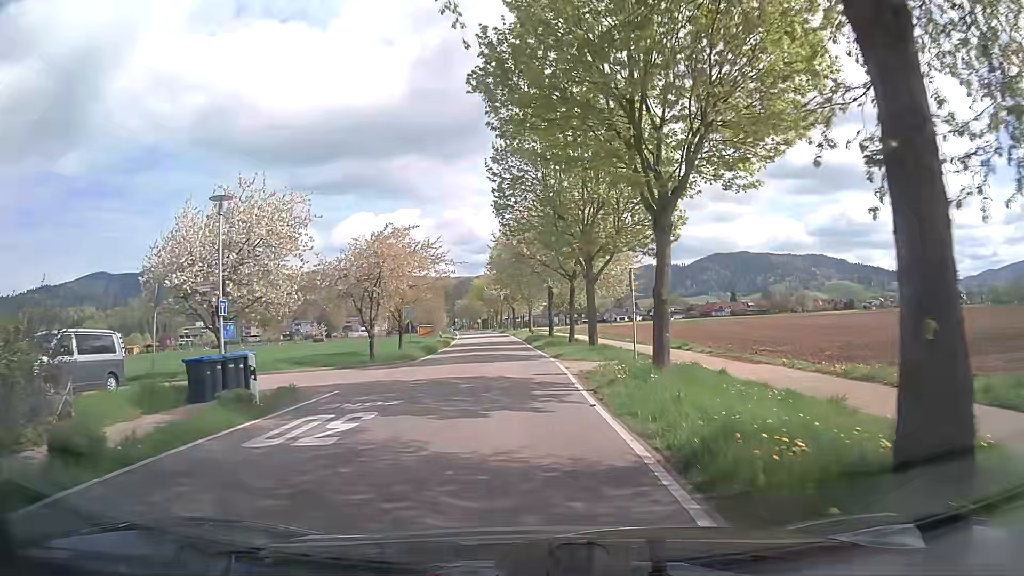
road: tertiary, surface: asphalt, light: Day
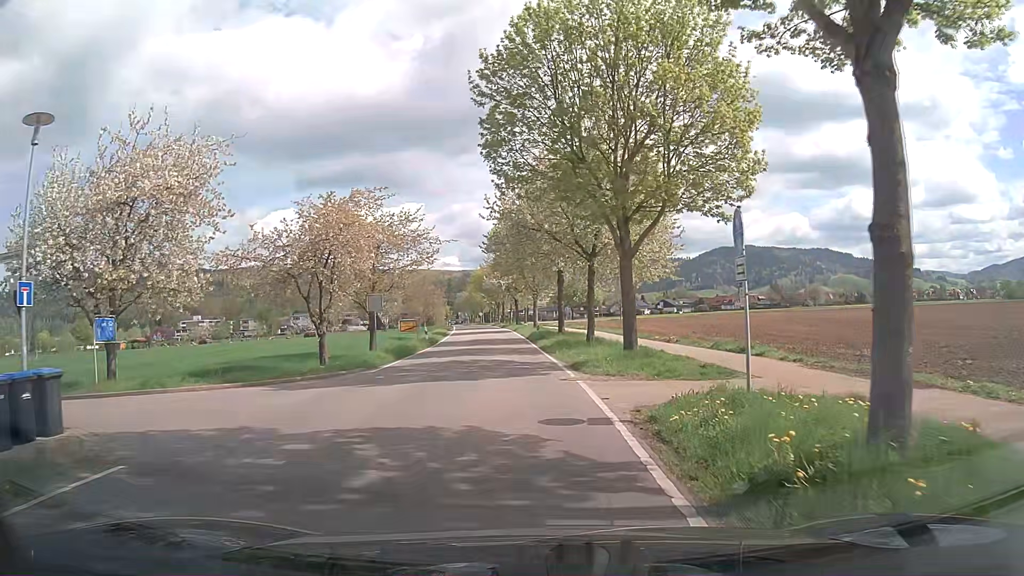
(+0.2, +9.0) m; +1°
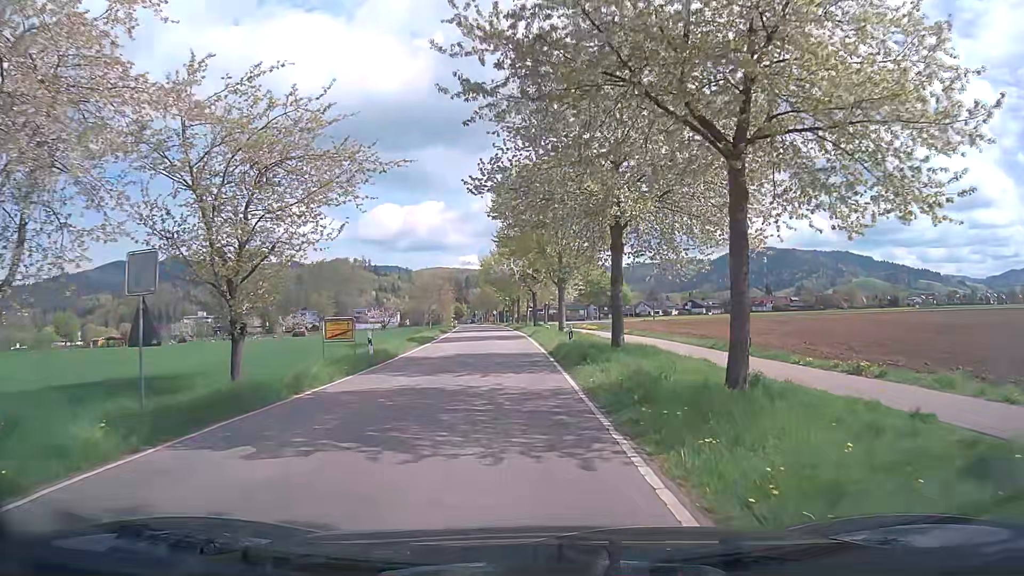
(-0.3, +18.3) m; -2°
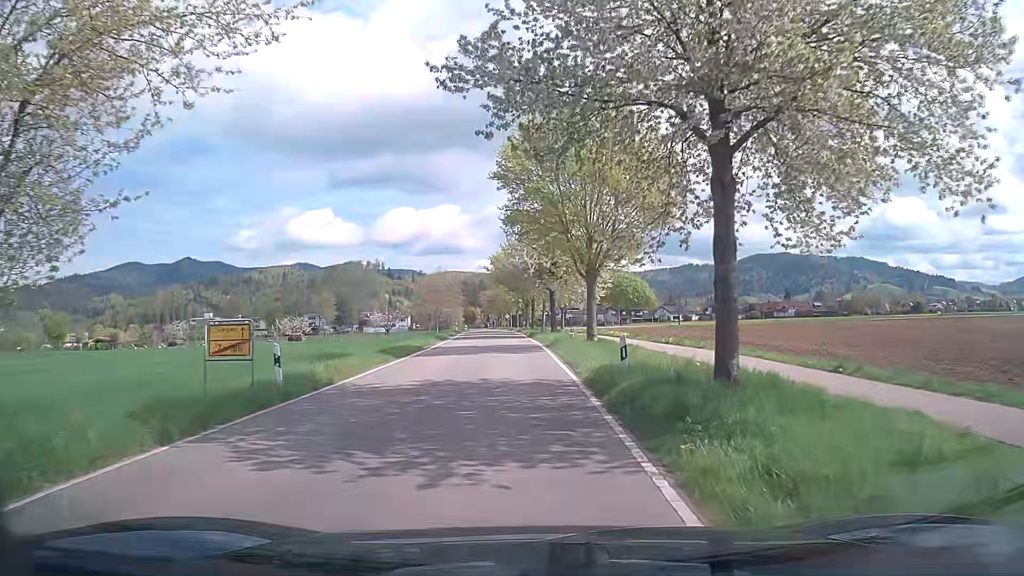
(-0.1, +9.9) m; -2°
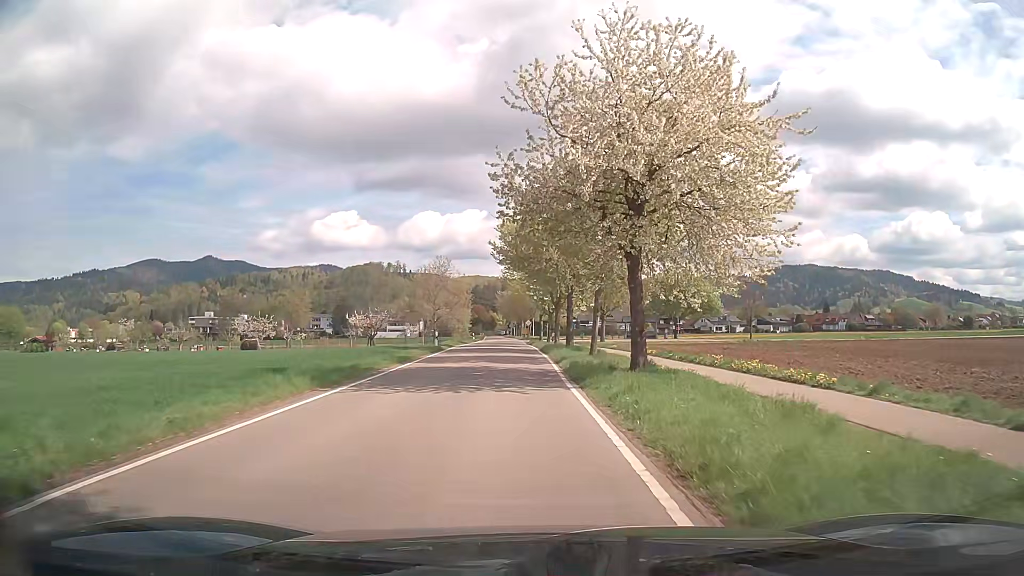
(-0.1, +28.7) m; -1°
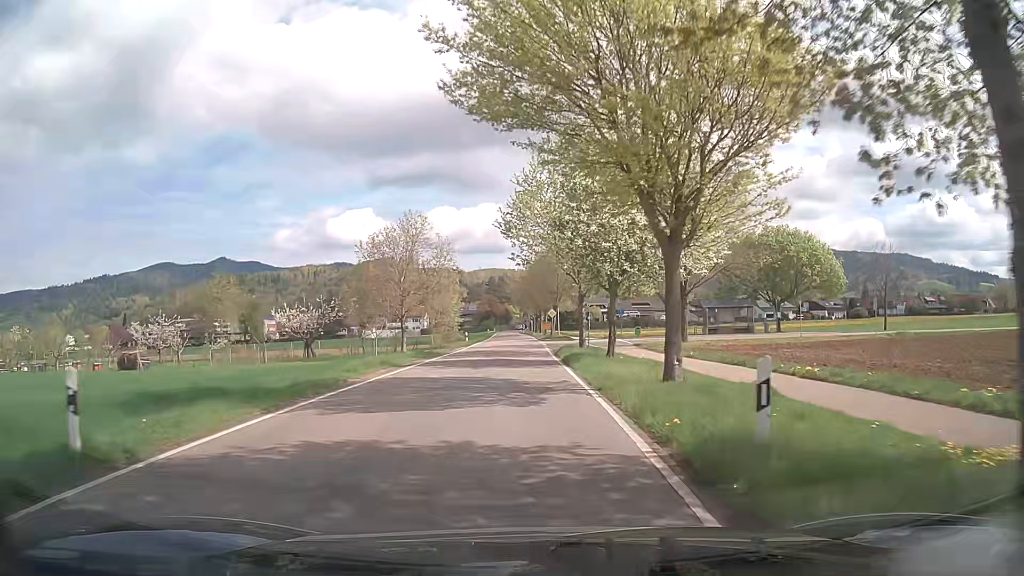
(-0.4, +33.5) m; -1°
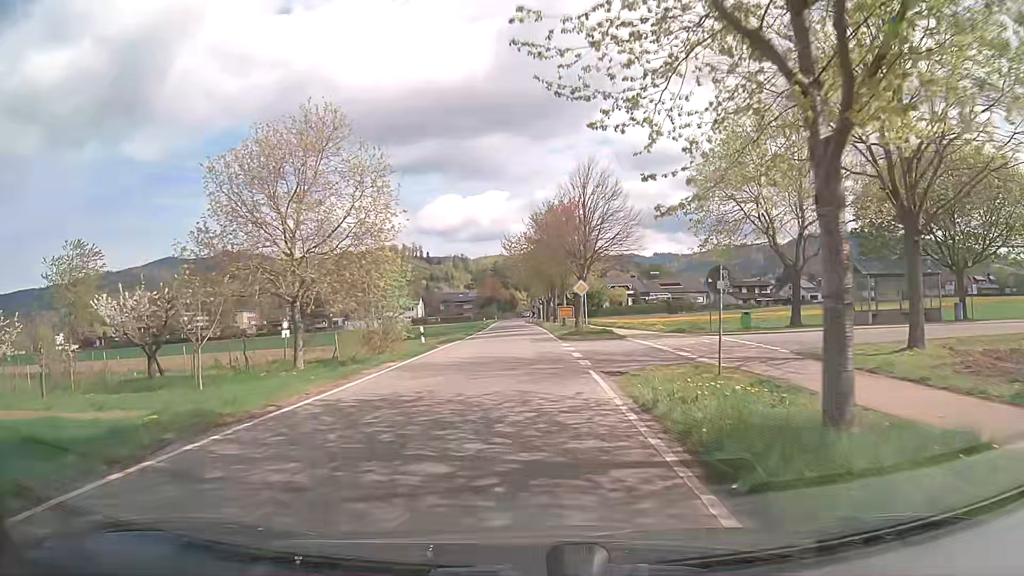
(-0.1, +27.3) m; 0°
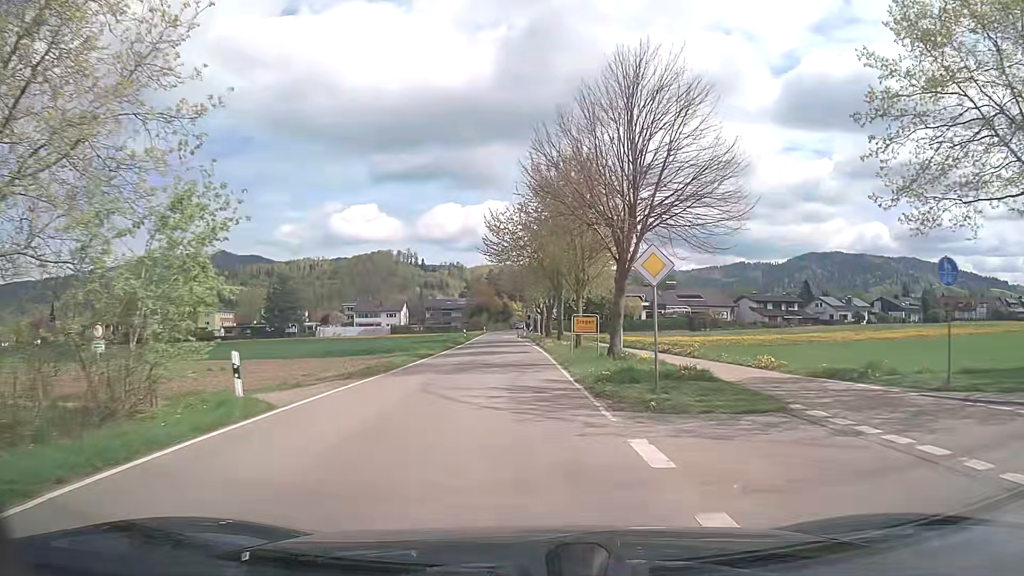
(-0.2, +19.8) m; -1°
(0, +10) (0, +20) (0, +30) (-1, +40) (-1, +50) (-2, +60) (-2, +70) (-2, +80) (-2, +90) (-2, +100) m
